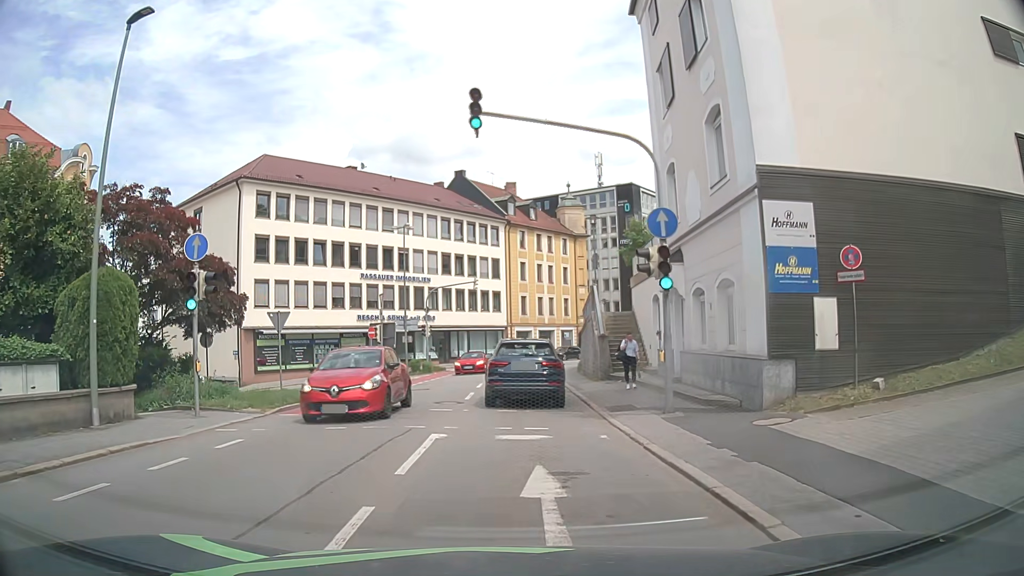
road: tertiary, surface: asphalt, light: Day
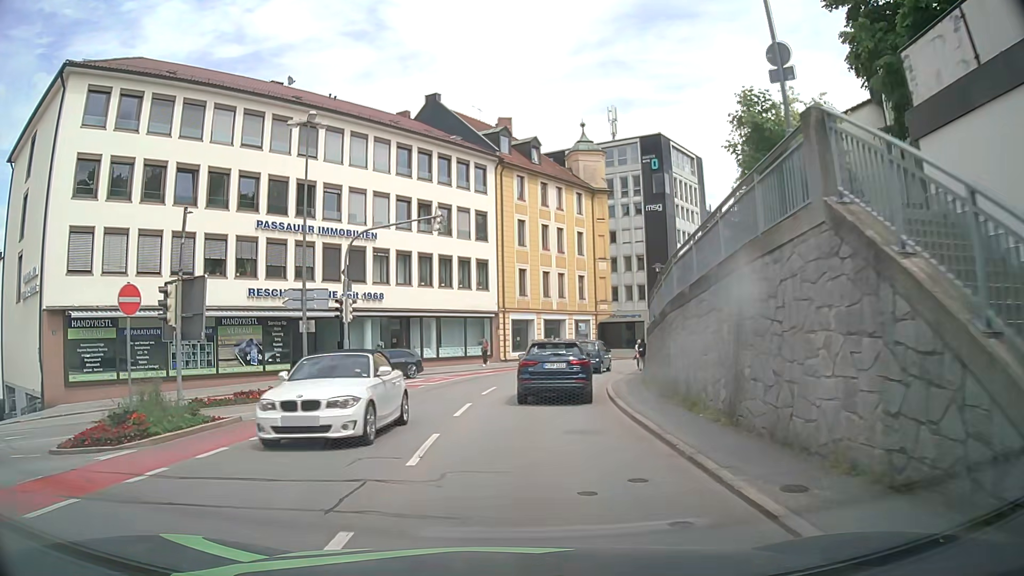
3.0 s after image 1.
(+0.3, +22.5) m; +1°
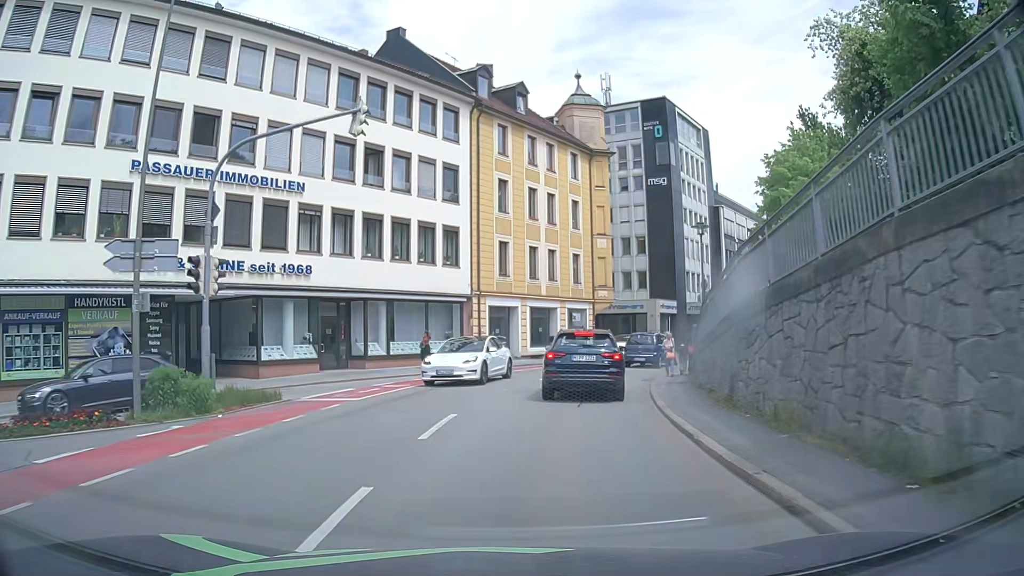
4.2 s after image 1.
(+0.1, +10.7) m; +2°
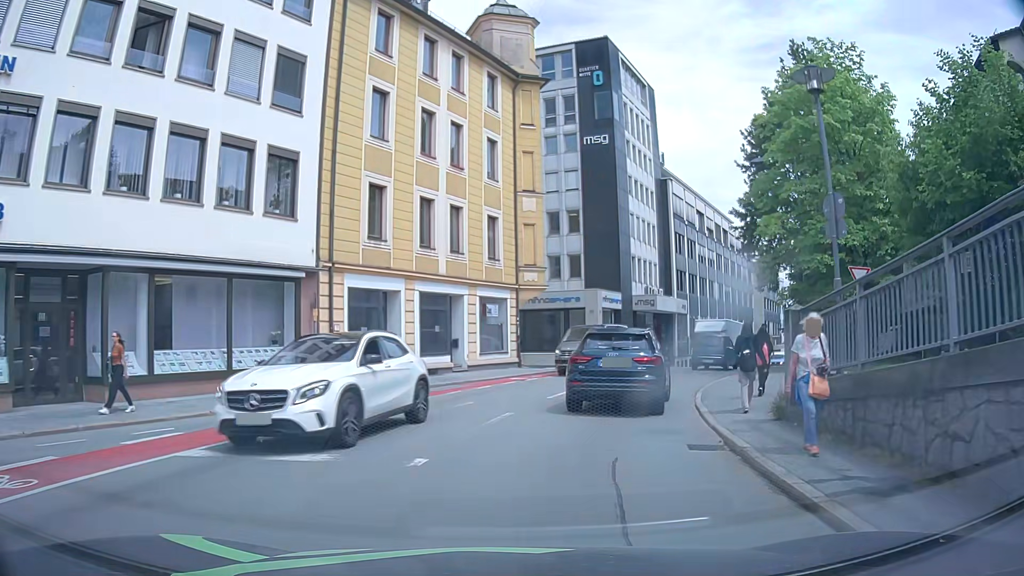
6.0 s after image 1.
(+0.7, +14.5) m; +7°
